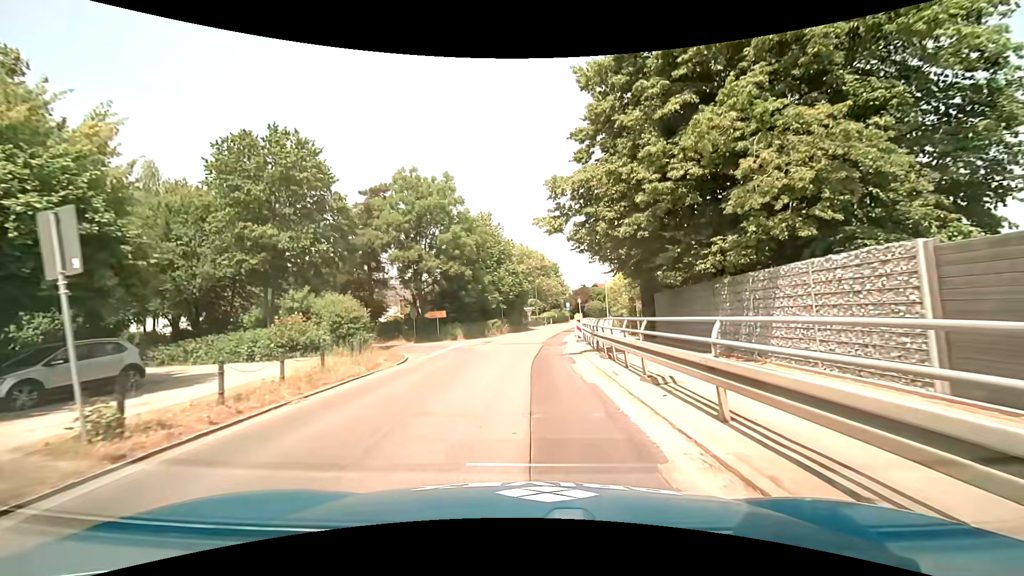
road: secondary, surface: asphalt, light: Day
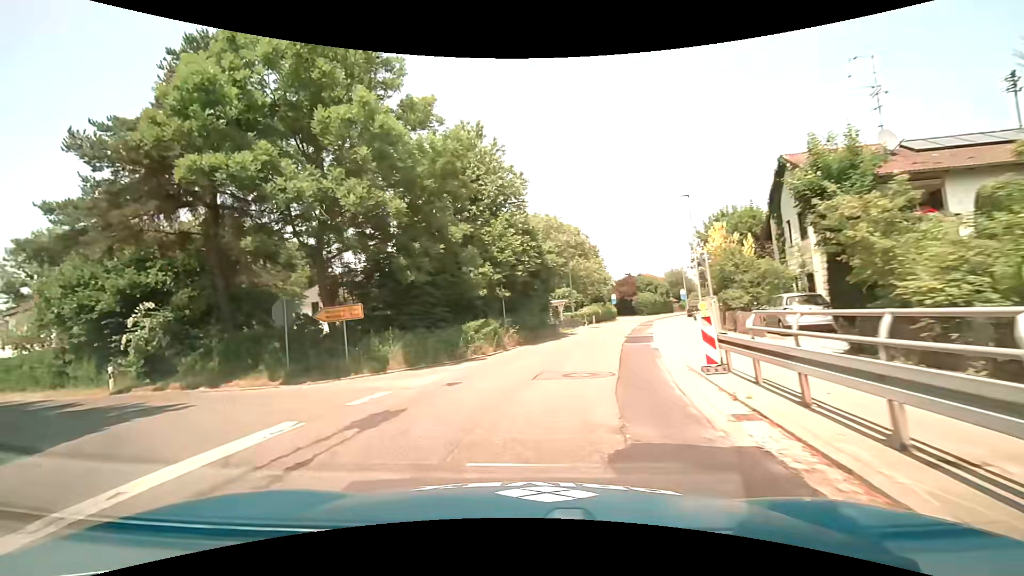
(+0.4, +23.0) m; -3°
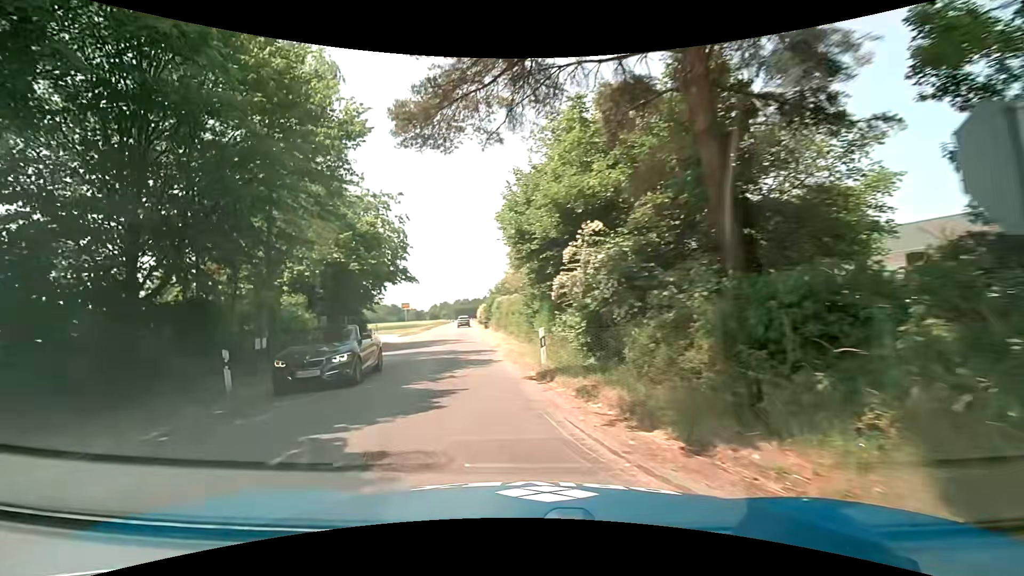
(-6.3, +13.2) m; -53°
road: tertiary
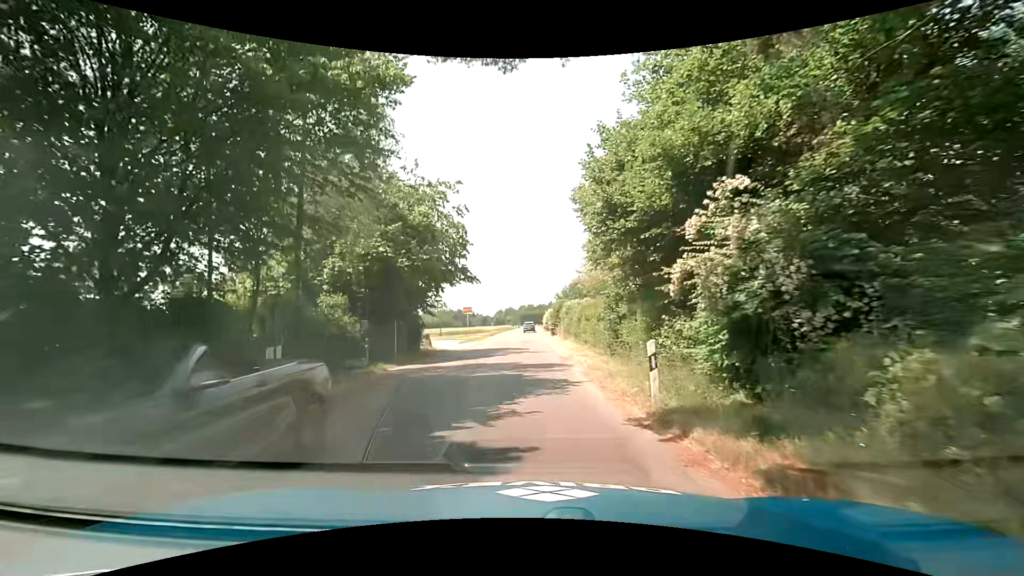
(-0.4, +4.1) m; -8°
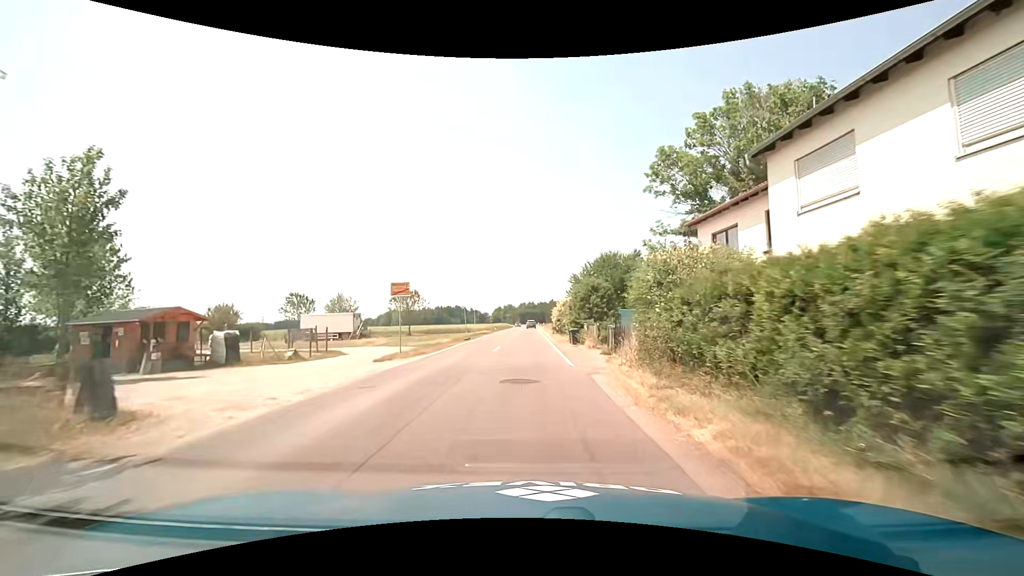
(0.0, +27.3) m; 0°
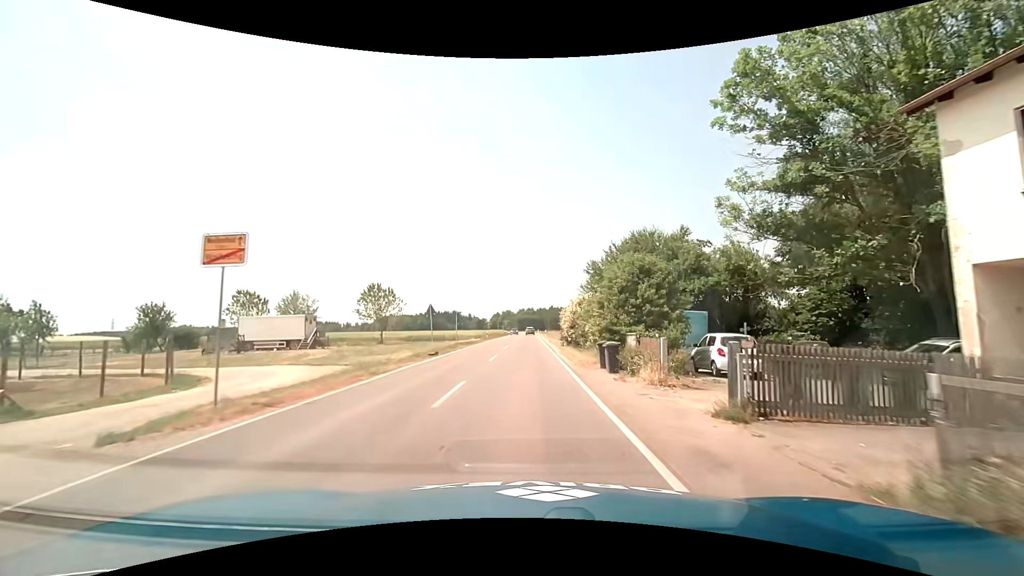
(-0.1, +14.0) m; 0°
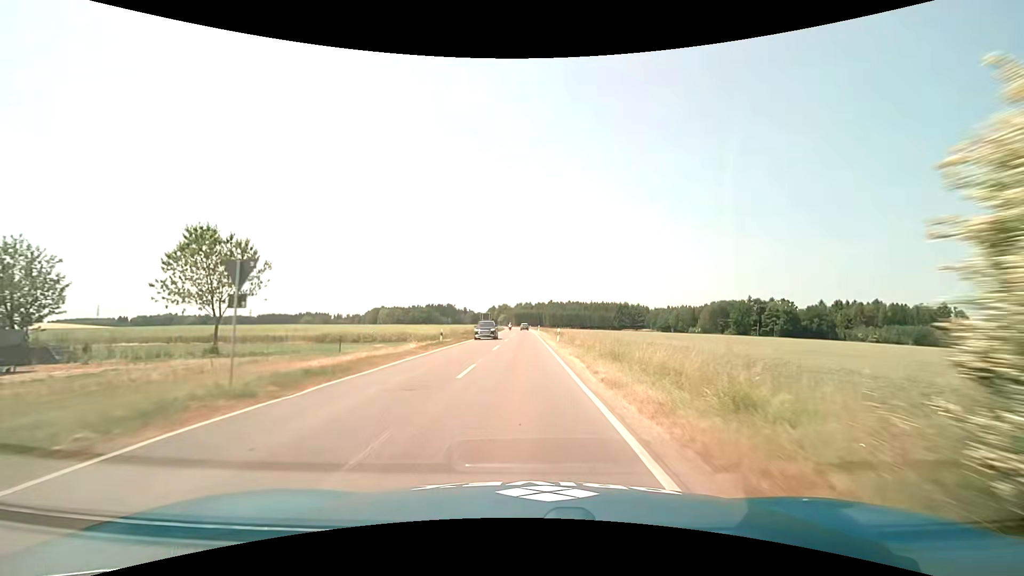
(+0.1, +33.0) m; 0°
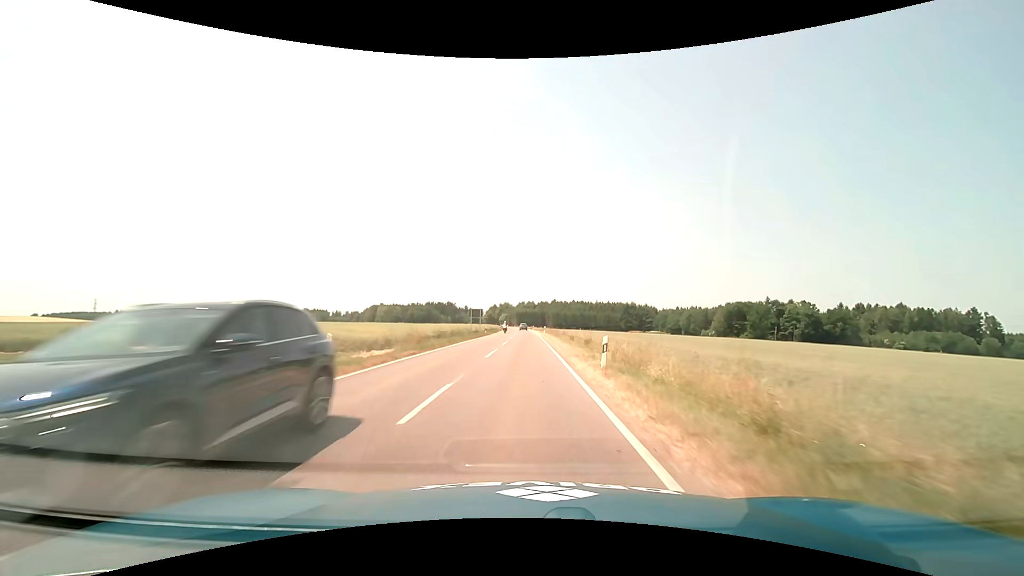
(0.0, +18.9) m; 0°
(0, +10) (0, +20) (0, +30) (0, +40) (0, +50) (0, +60) (0, +70) (0, +80) (0, +90) (-1, +100) m
